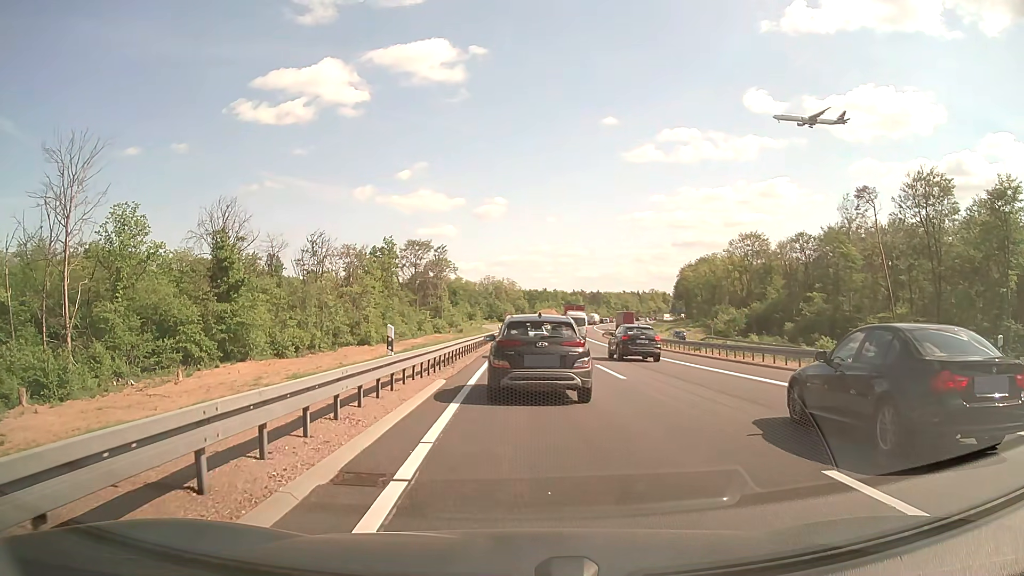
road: motorway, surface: asphalt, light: Day
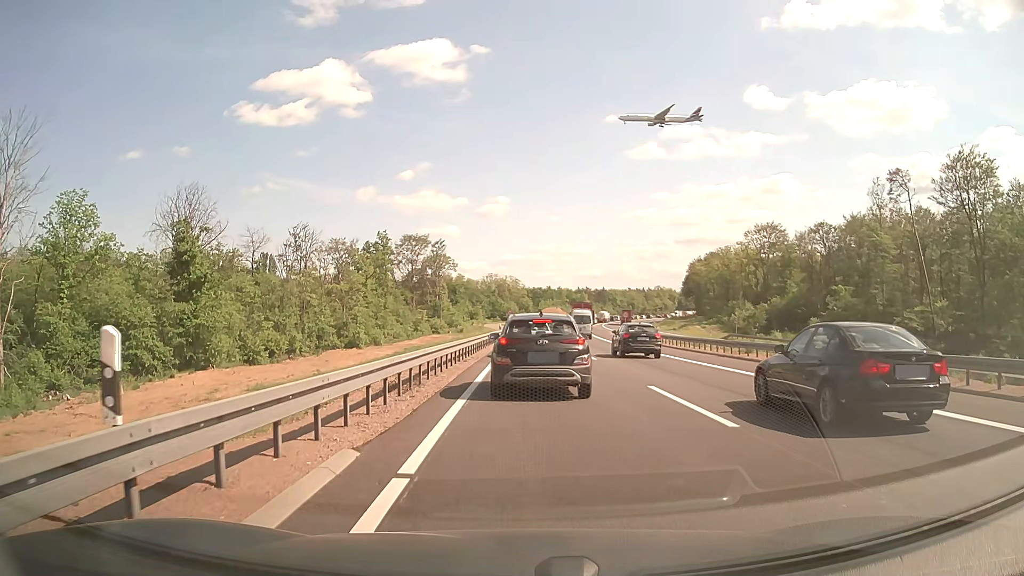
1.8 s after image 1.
(-0.1, +9.2) m; 0°
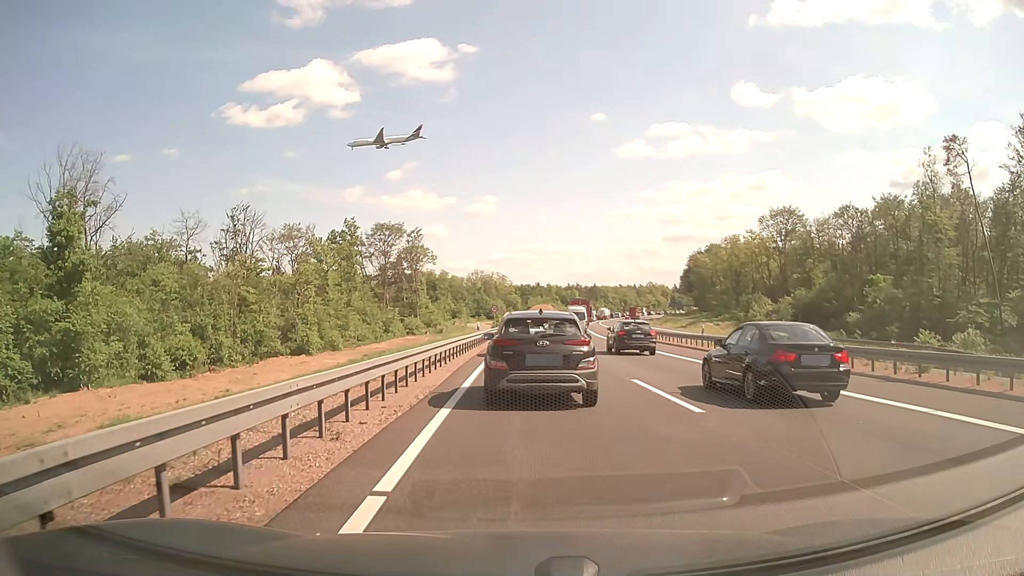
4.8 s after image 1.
(0.0, +16.8) m; +1°
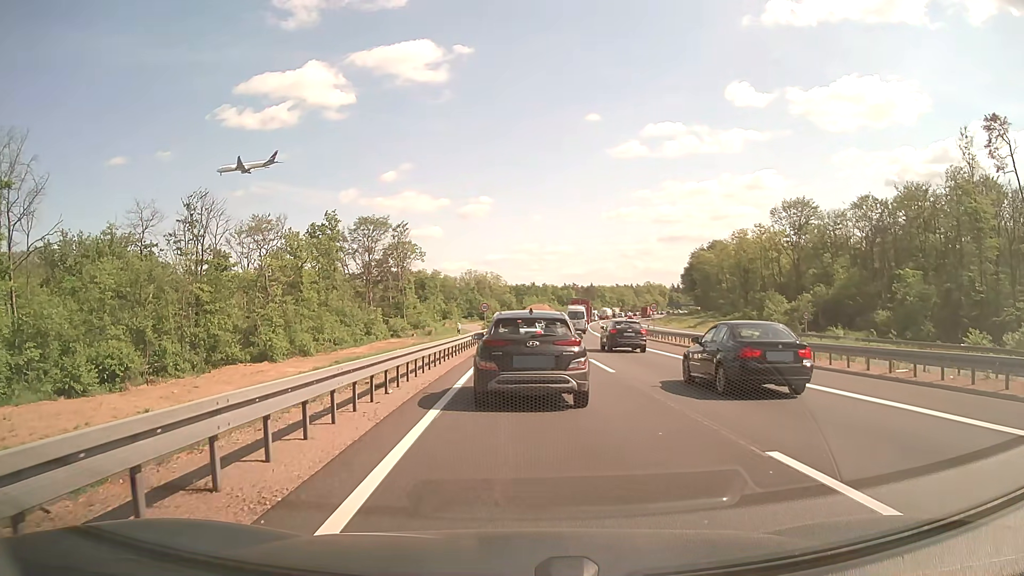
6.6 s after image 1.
(0.0, +9.5) m; 0°
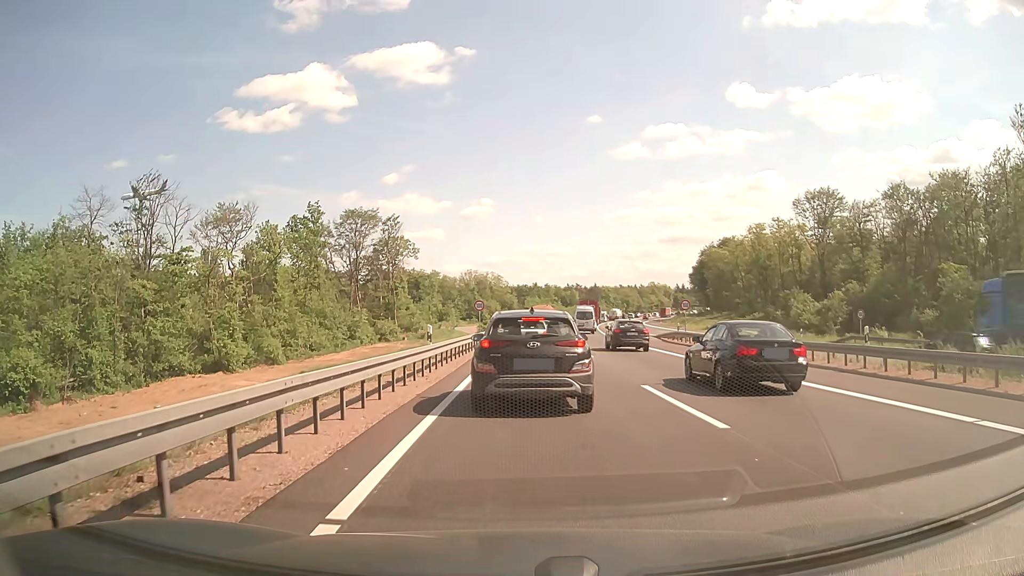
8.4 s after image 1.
(0.0, +10.3) m; 0°
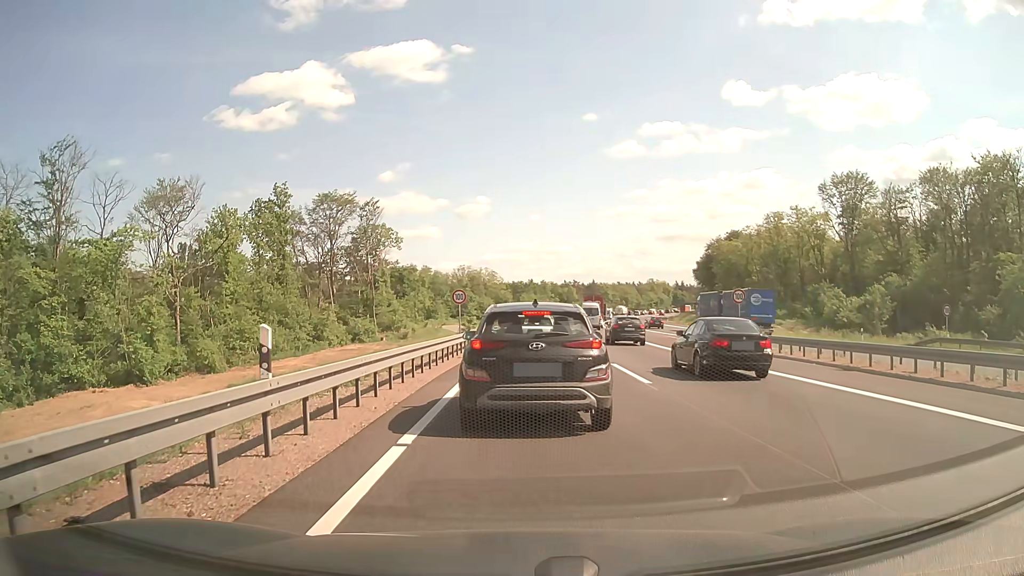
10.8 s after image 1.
(+0.1, +12.2) m; +1°
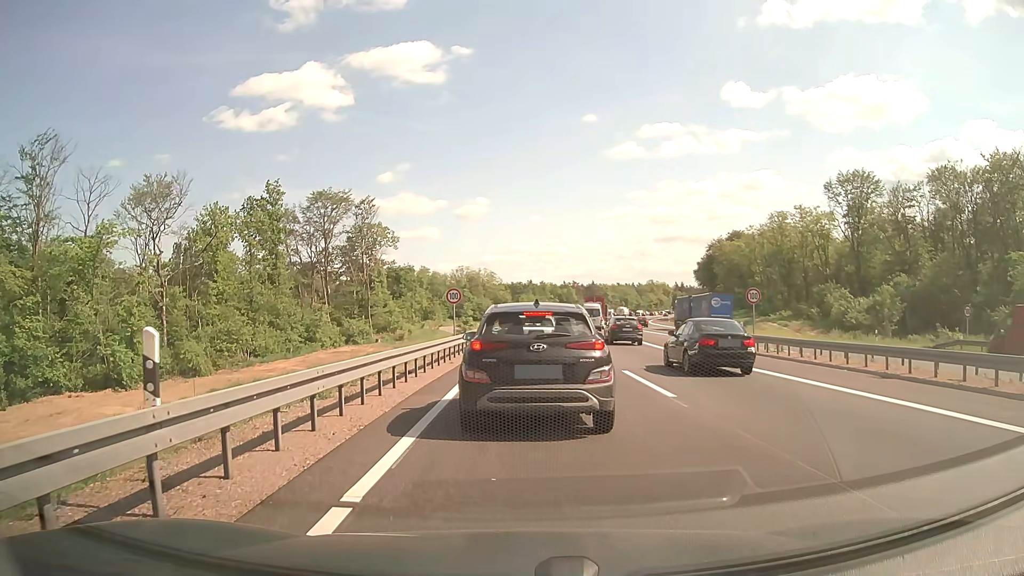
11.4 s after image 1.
(0.0, +2.3) m; 0°
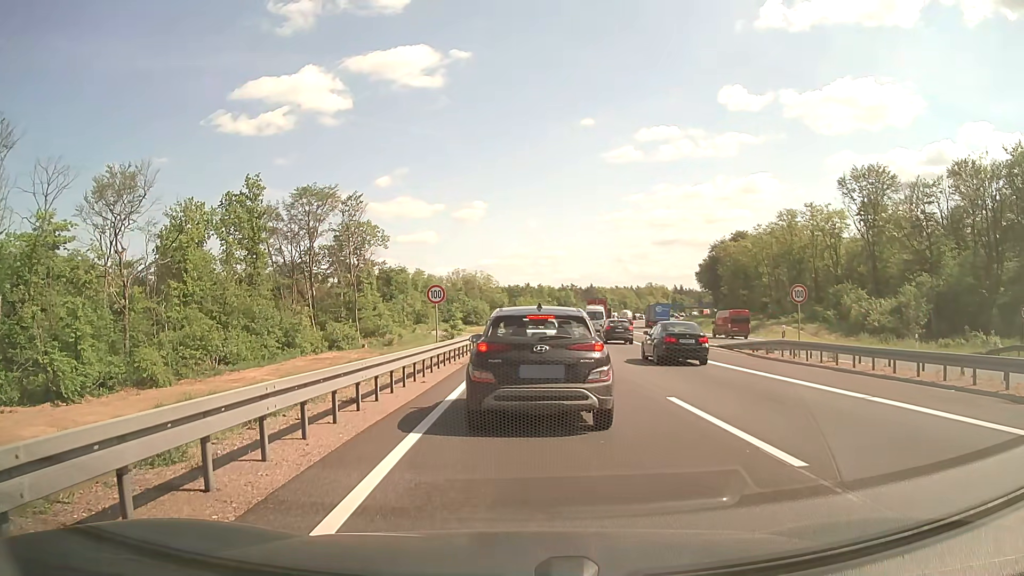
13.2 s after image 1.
(0.0, +5.7) m; +1°
(0, +10) (0, +20) (0, +30) (0, +40) (+1, +50) (+2, +60) (+2, +70) (+3, +80) (+4, +90) (+5, +100) m
